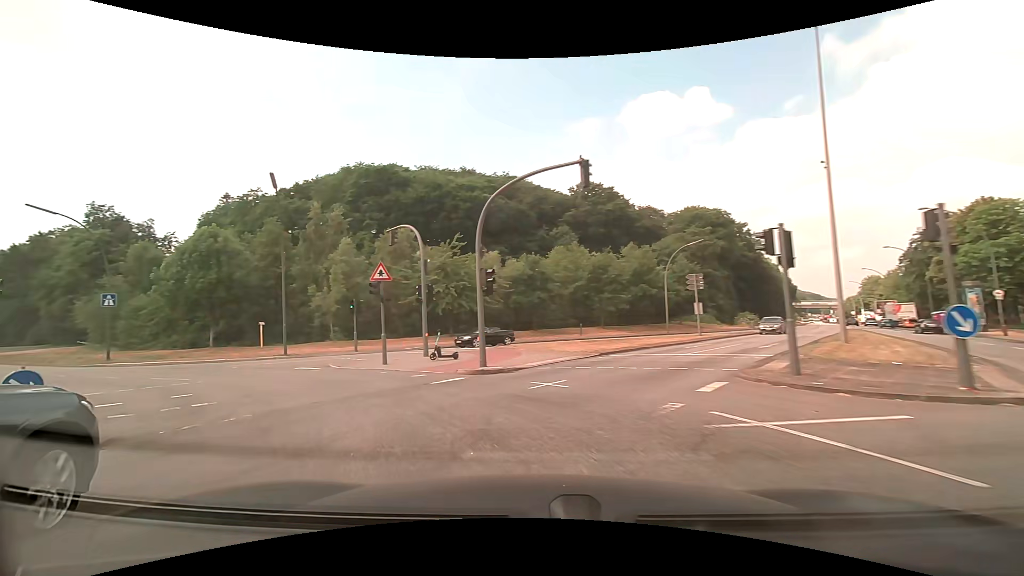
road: motorway_link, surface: asphalt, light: Day
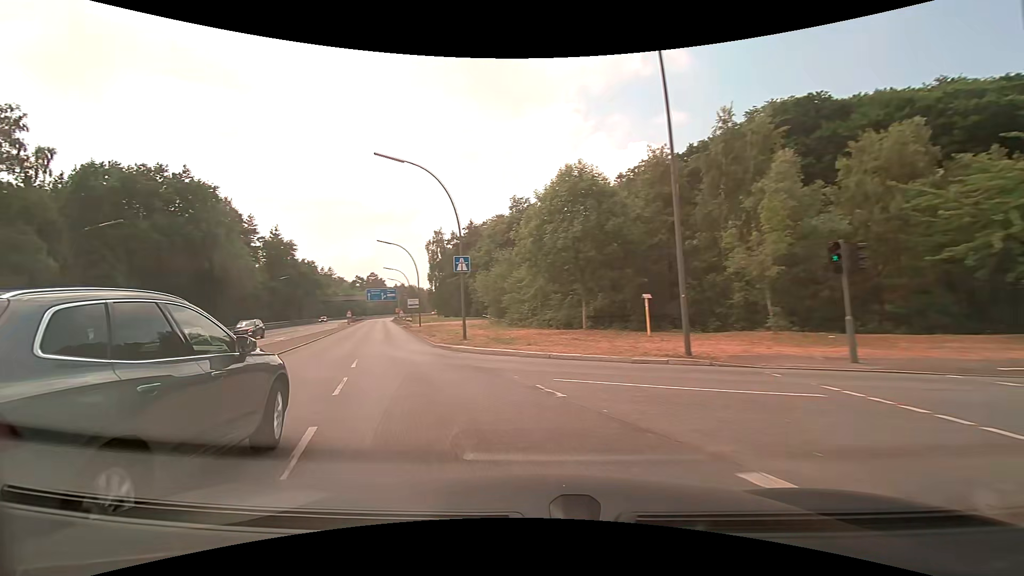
(-7.1, +16.4) m; -43°
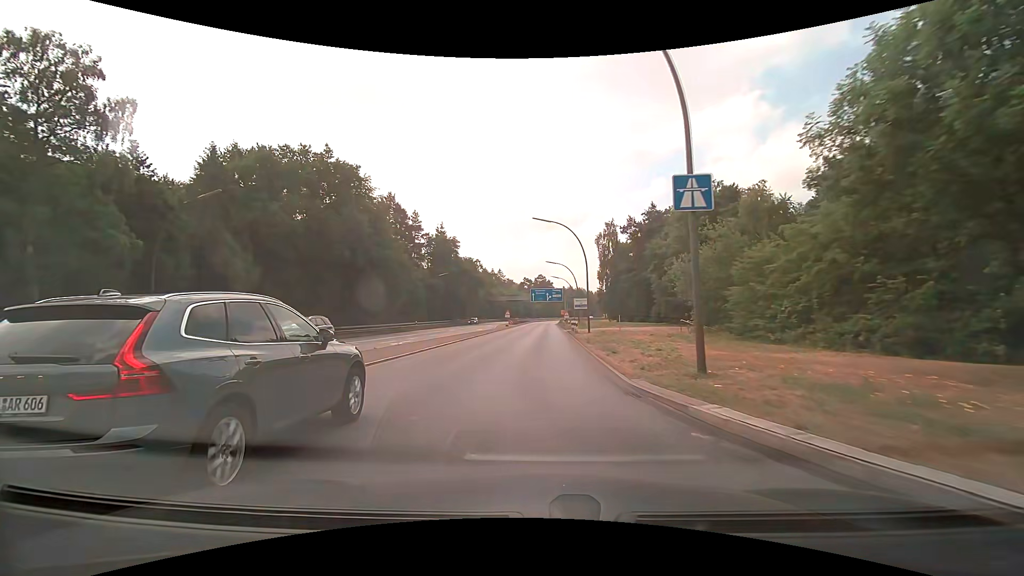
(-3.4, +15.6) m; -21°
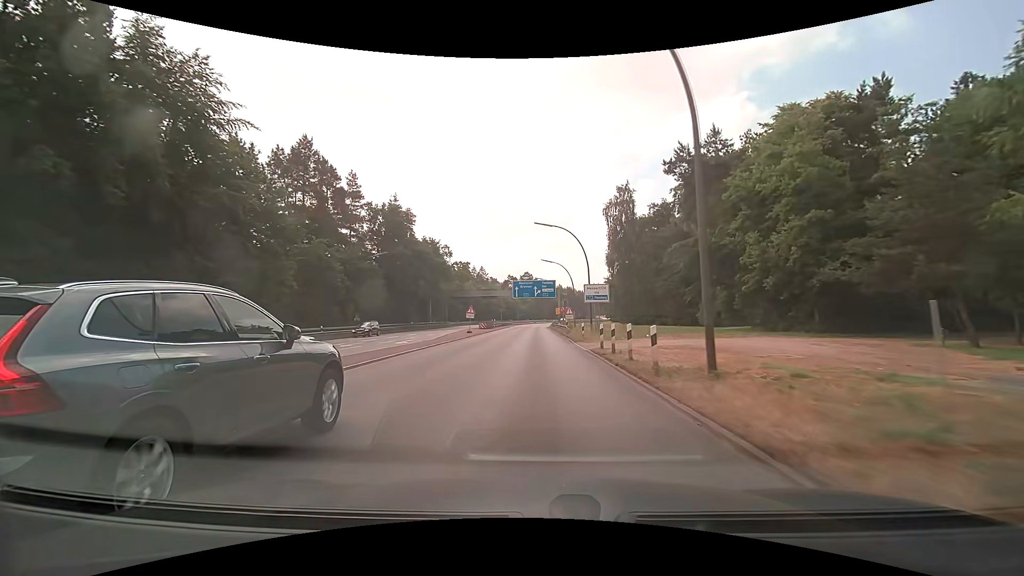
(+0.7, +31.7) m; +2°
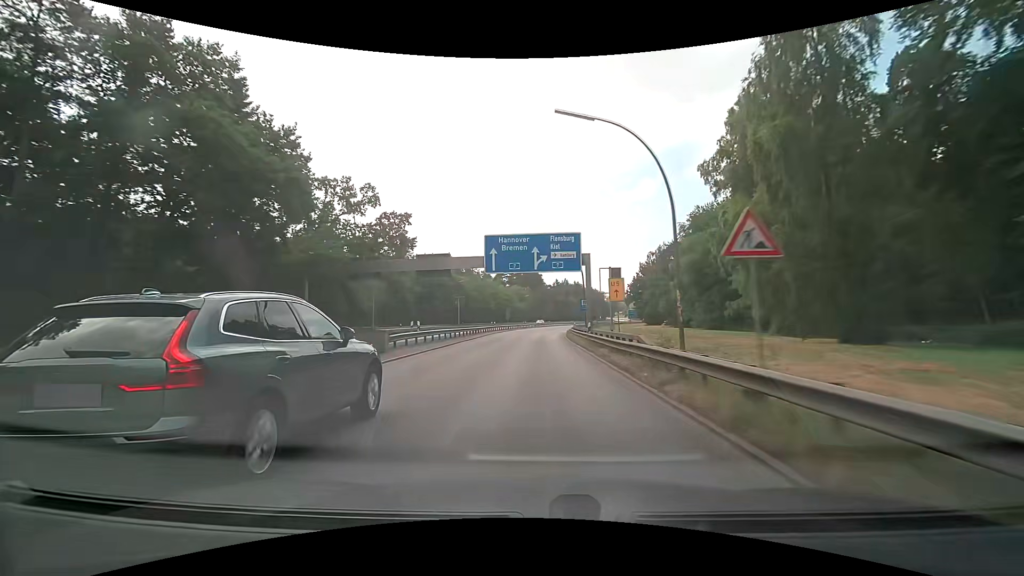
(+0.3, +52.1) m; 0°
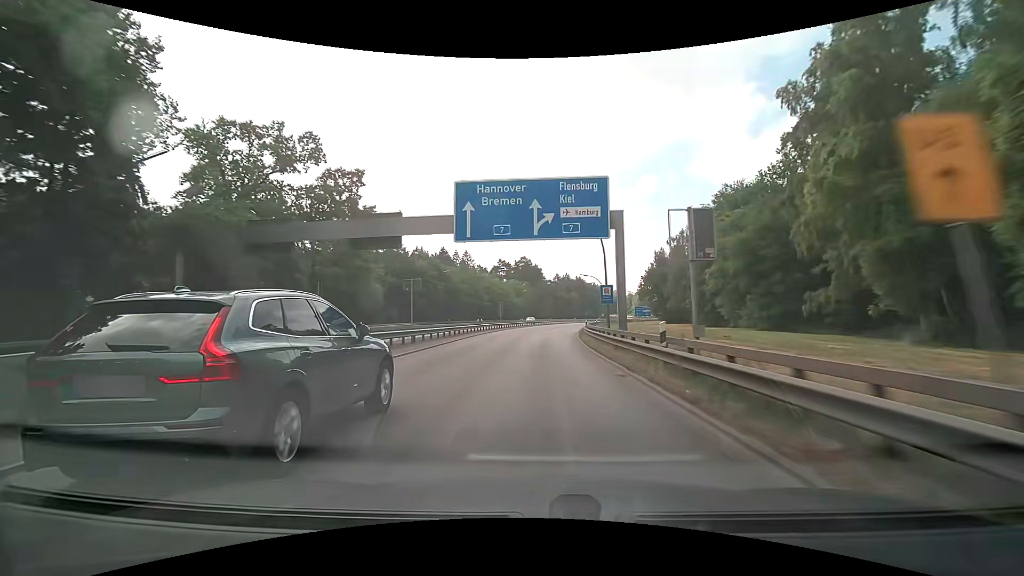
(0.0, +14.8) m; 0°
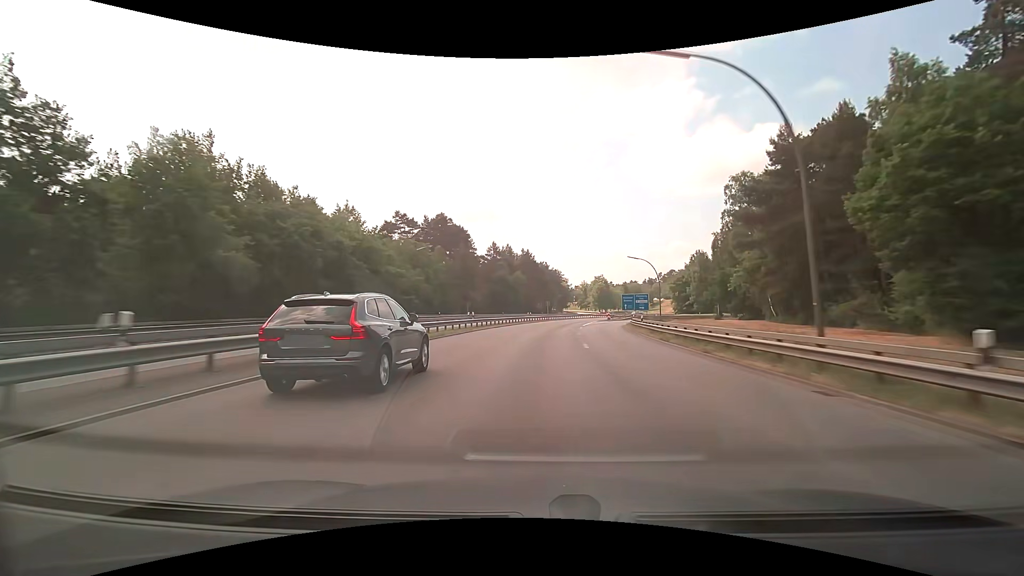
(+3.2, +79.4) m; +7°
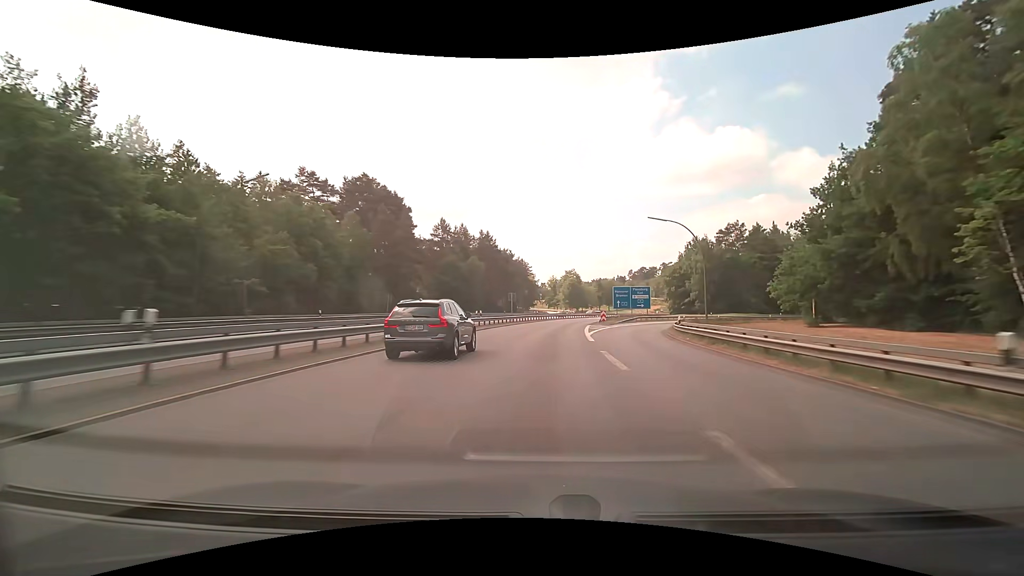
(+1.0, +31.3) m; +4°
